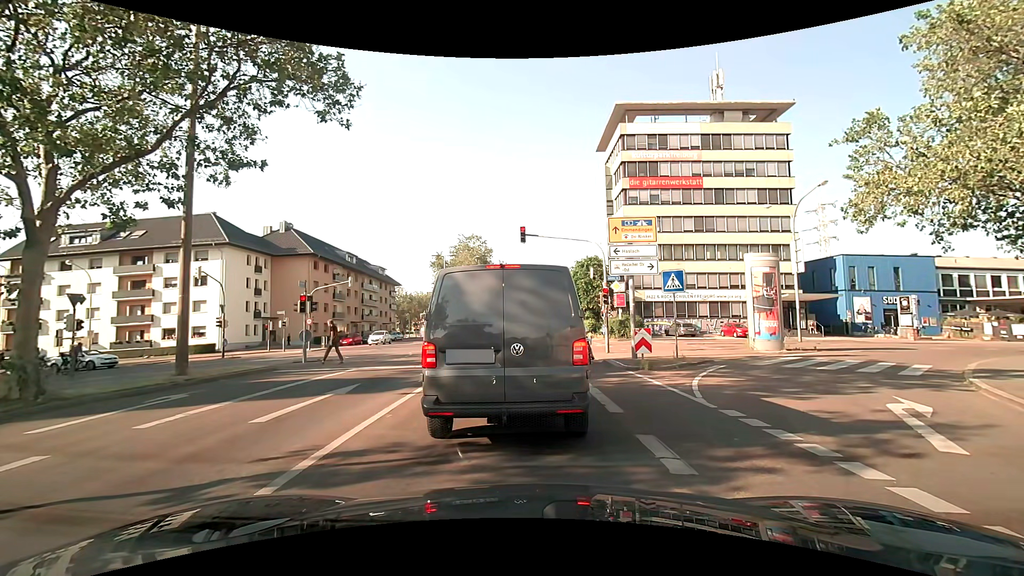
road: secondary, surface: asphalt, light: Day
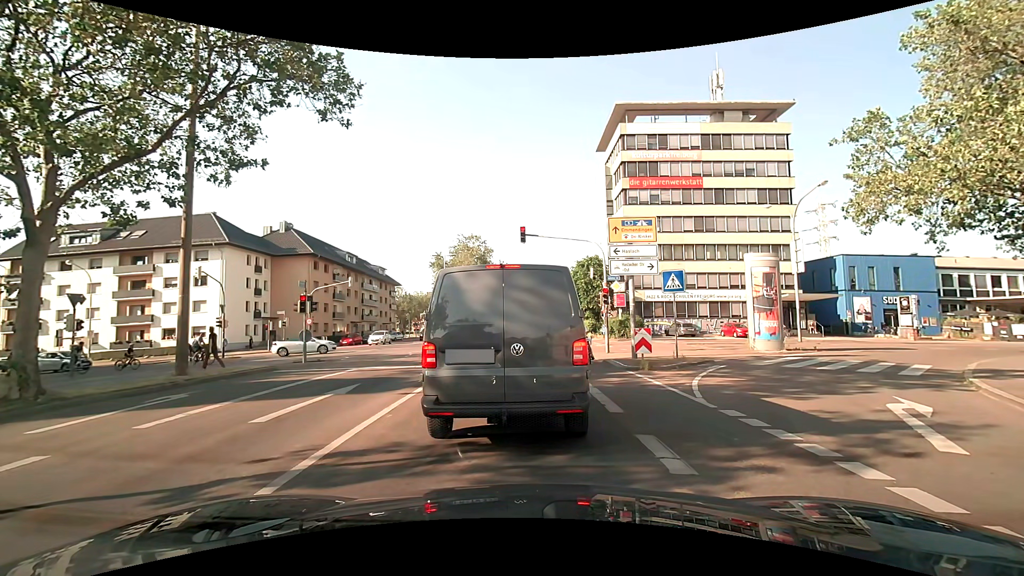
(0.0, 0.0) m; 0°
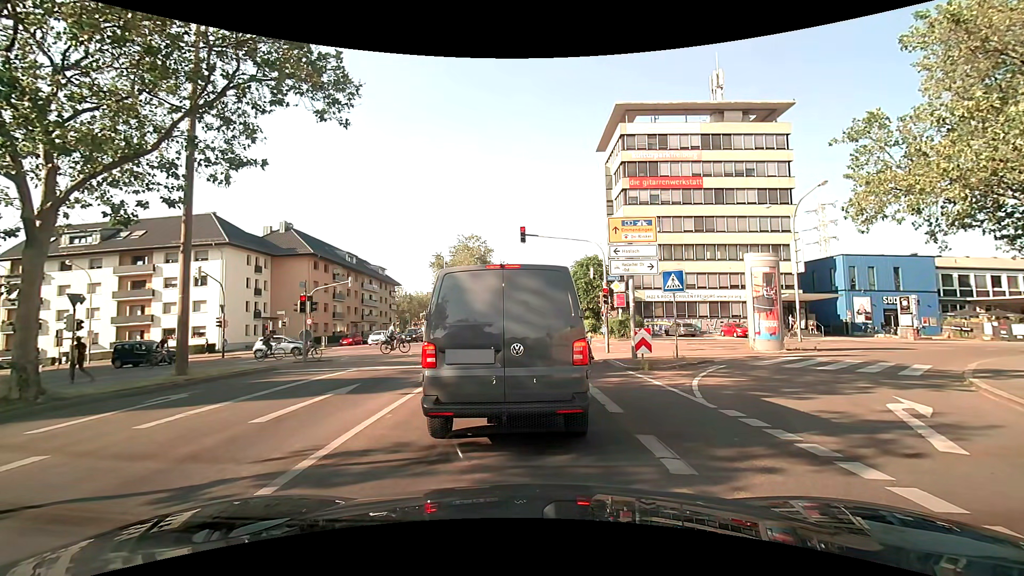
(0.0, 0.0) m; 0°
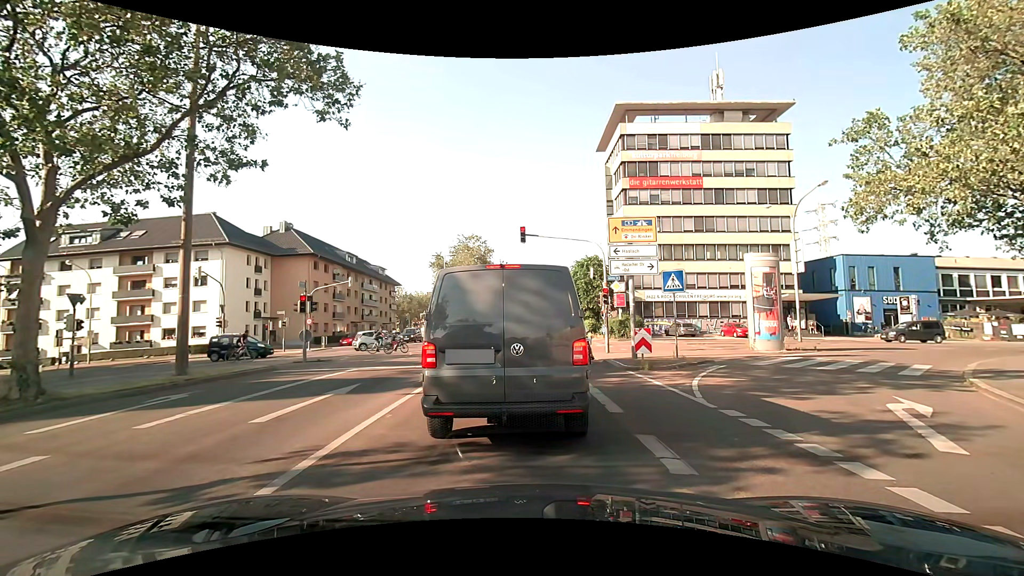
(0.0, 0.0) m; 0°
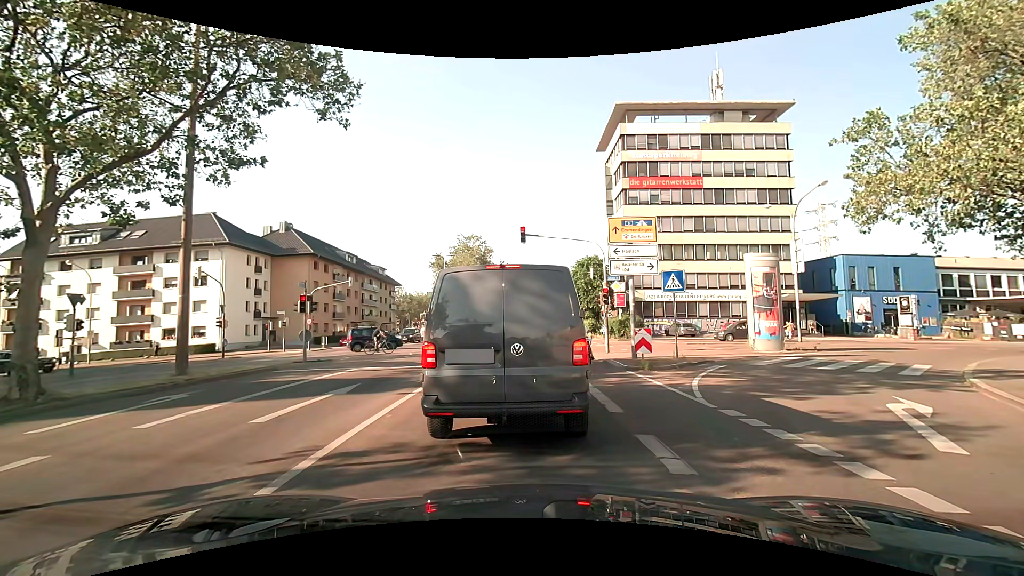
(0.0, 0.0) m; 0°
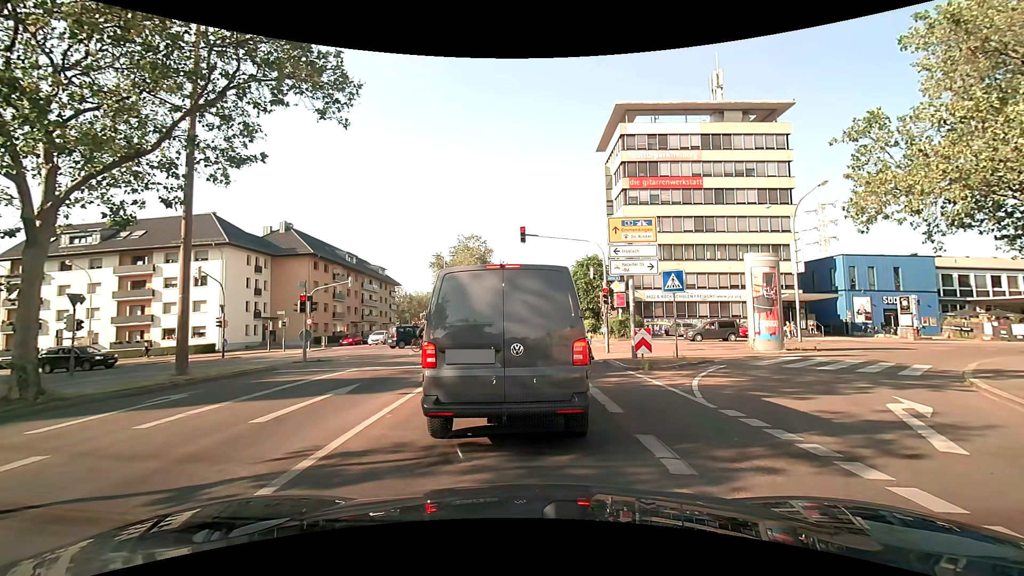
(0.0, 0.0) m; 0°
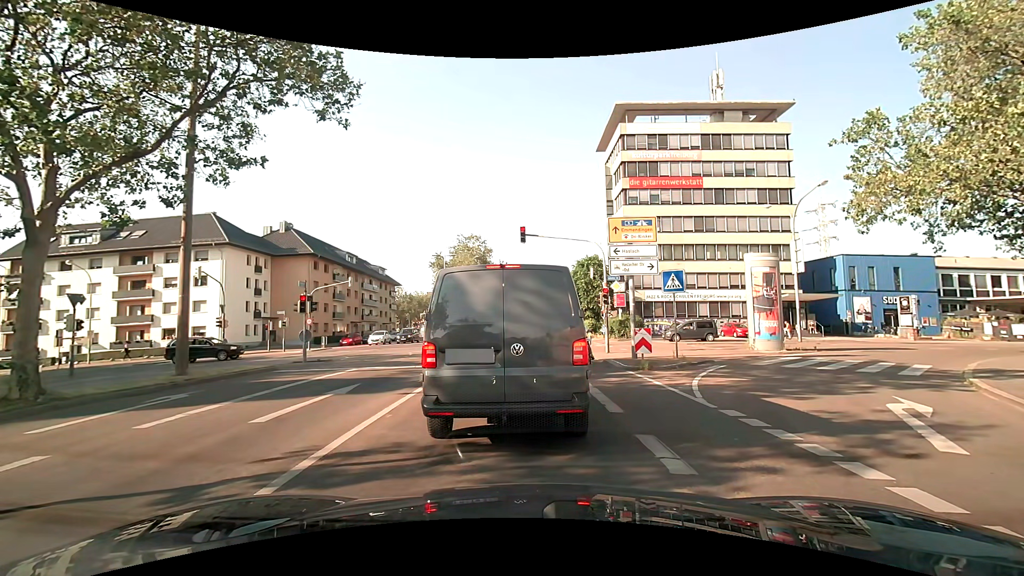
(0.0, 0.0) m; 0°
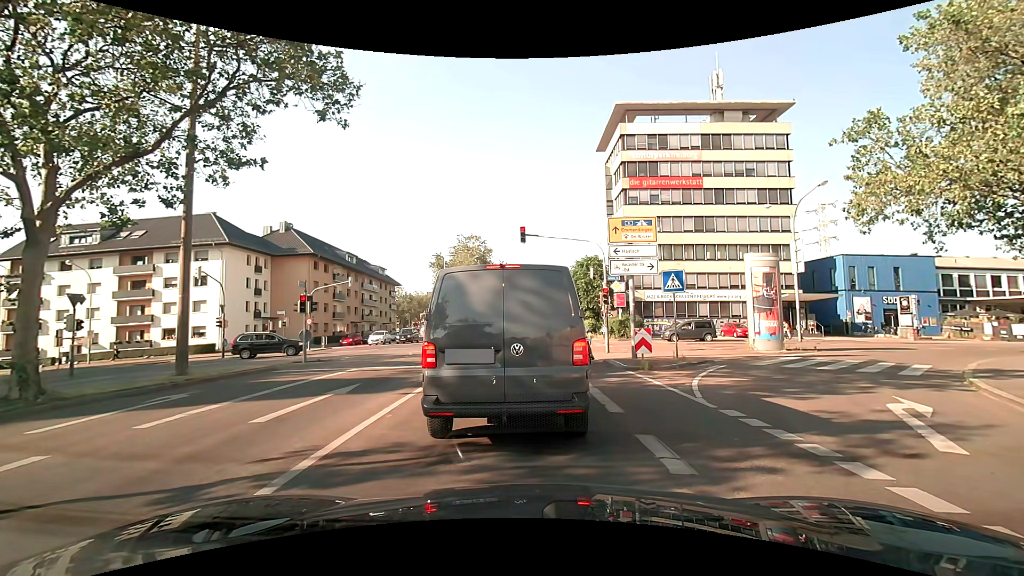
(0.0, 0.0) m; 0°
